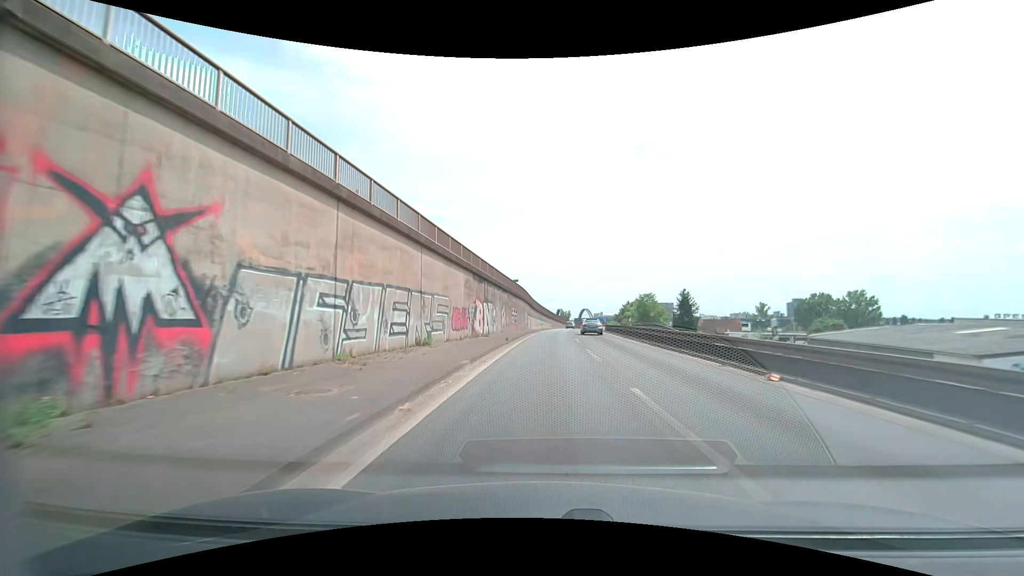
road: motorway_link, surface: asphalt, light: Day
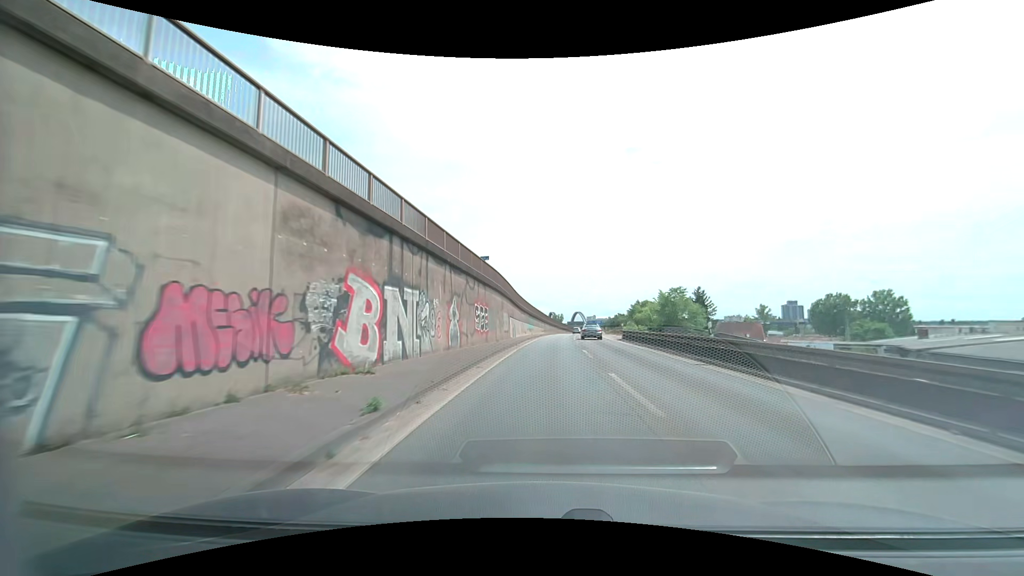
(+0.2, +20.7) m; +1°
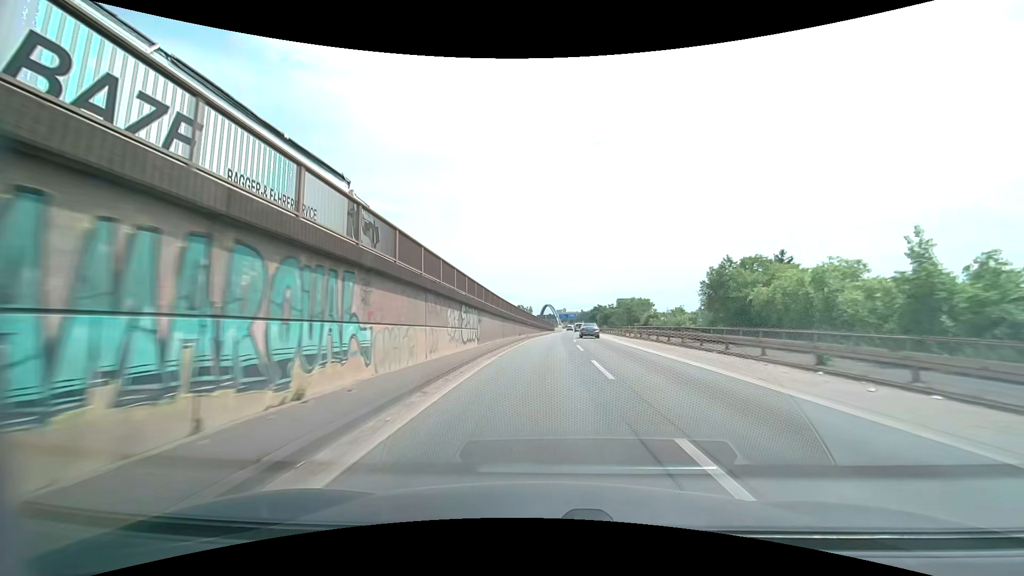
(+1.9, +55.8) m; +4°
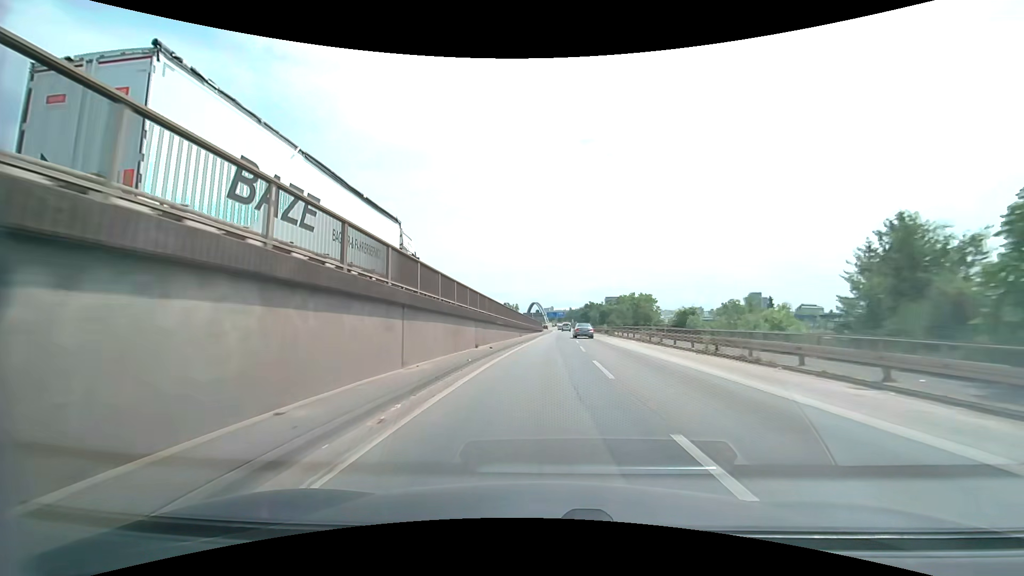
(+0.2, +23.8) m; +1°
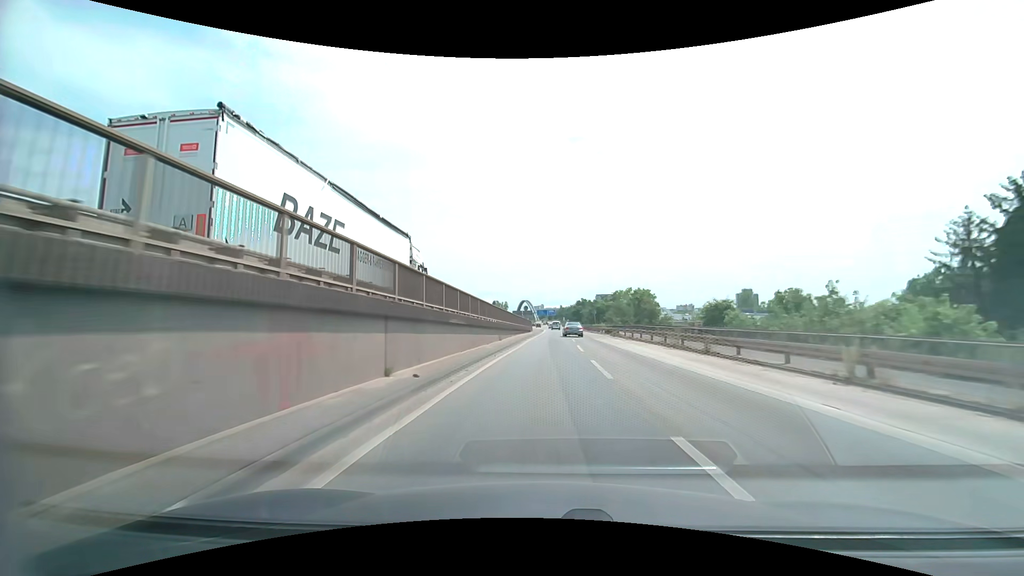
(+0.1, +12.1) m; +1°
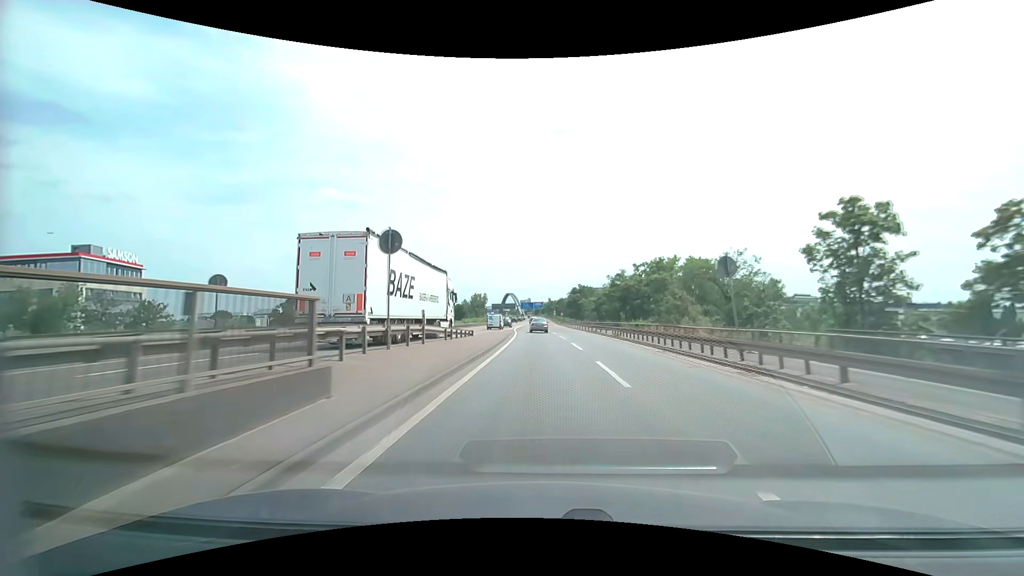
(+1.6, +62.0) m; +2°
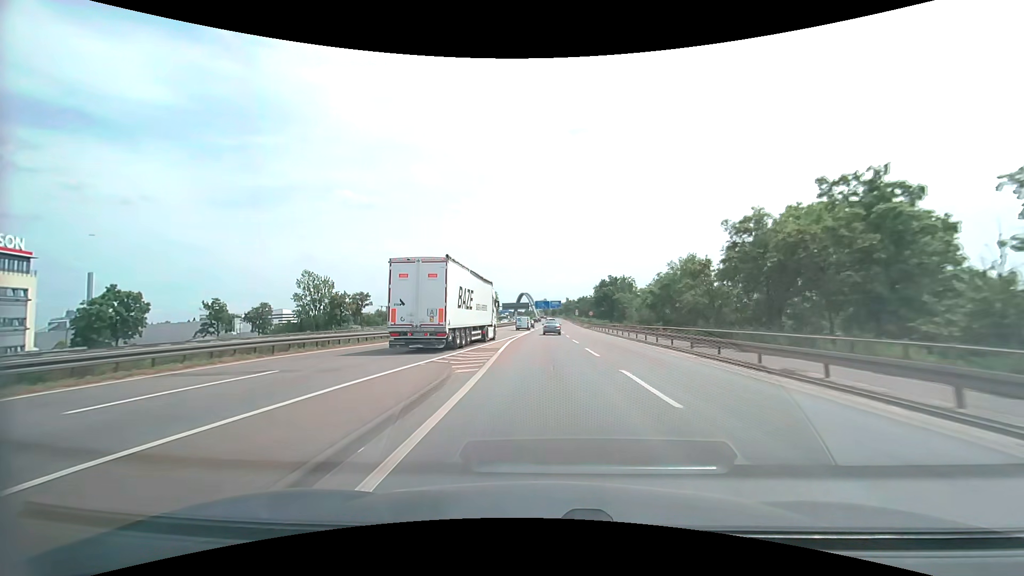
(-0.7, +38.1) m; -2°
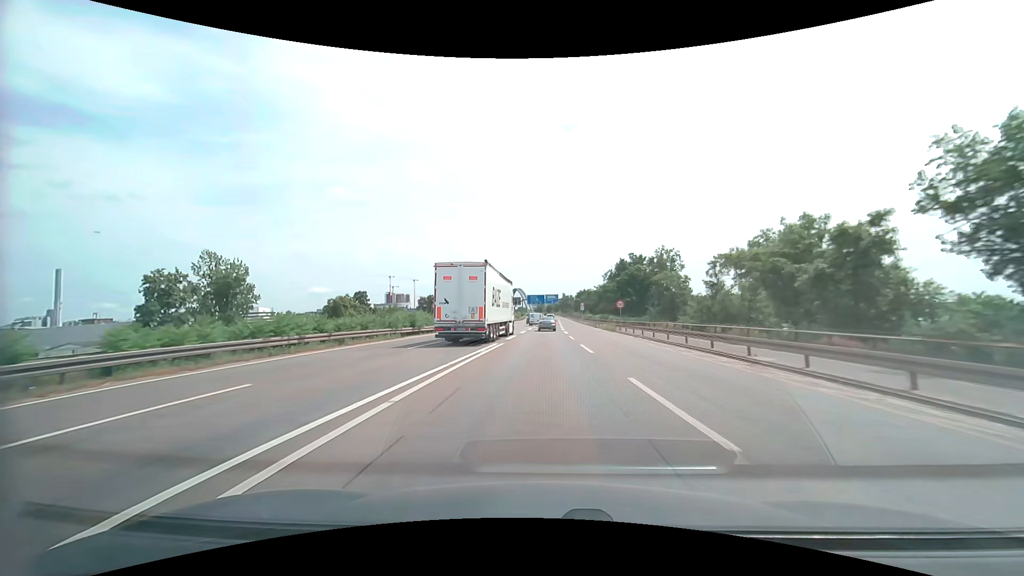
(+0.2, +38.7) m; +1°
(0, +10) (0, +20) (0, +30) (0, +40) (0, +50) (0, +60) (+1, +70) (+1, +80) (+1, +90) (+1, +100) m
